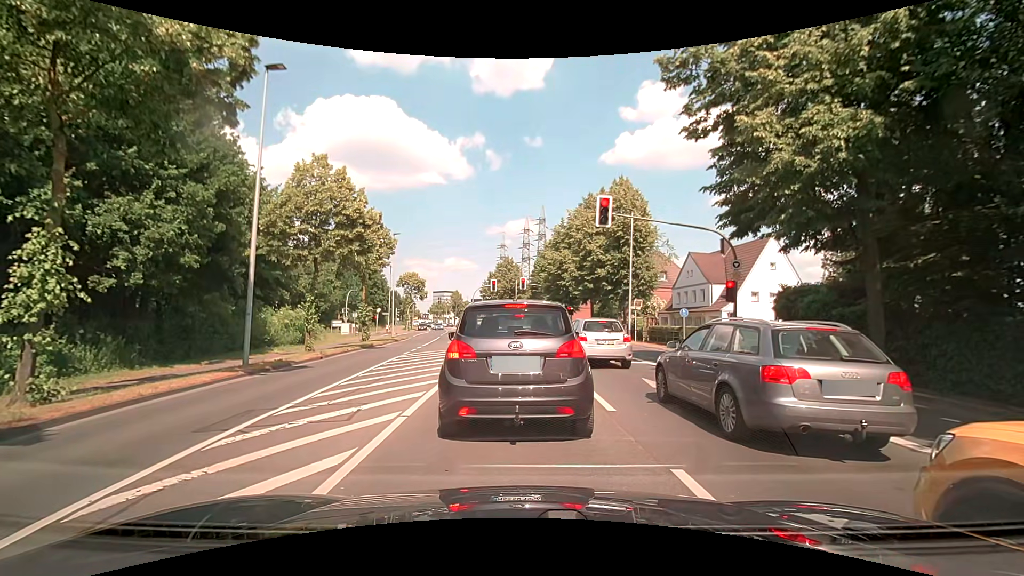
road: secondary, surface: asphalt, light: Day
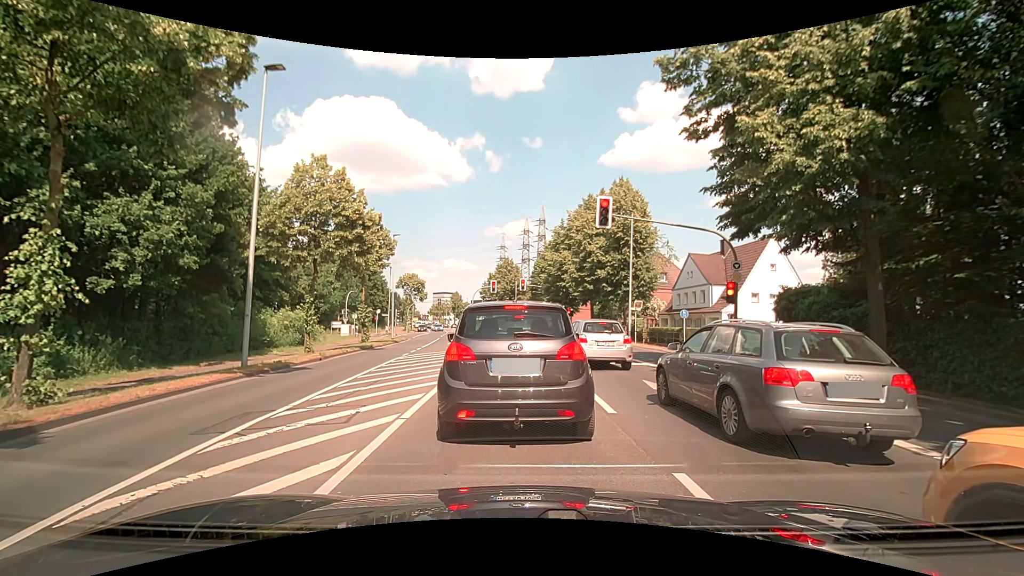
(0.0, +0.2) m; 0°
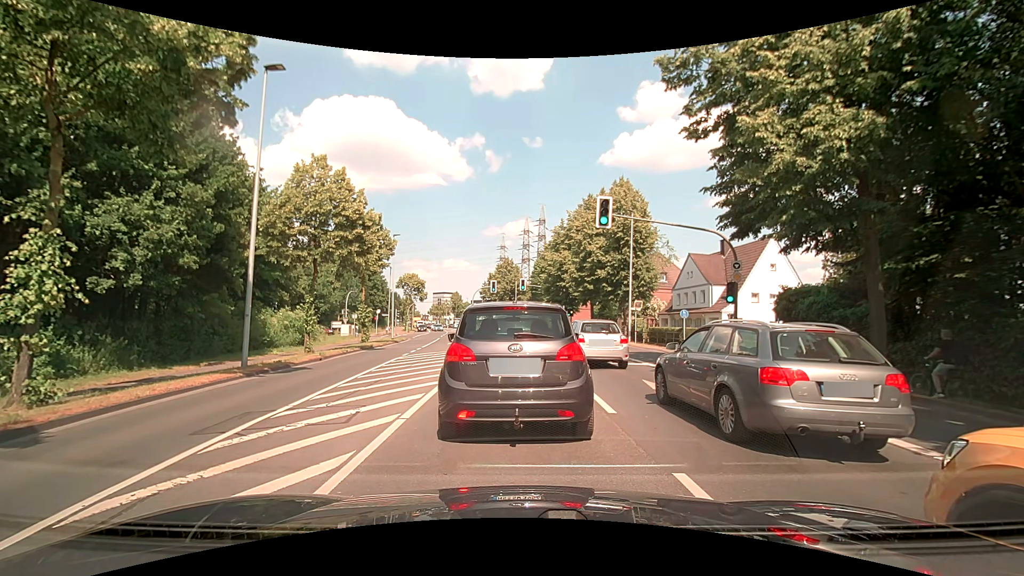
(0.0, 0.0) m; 0°
